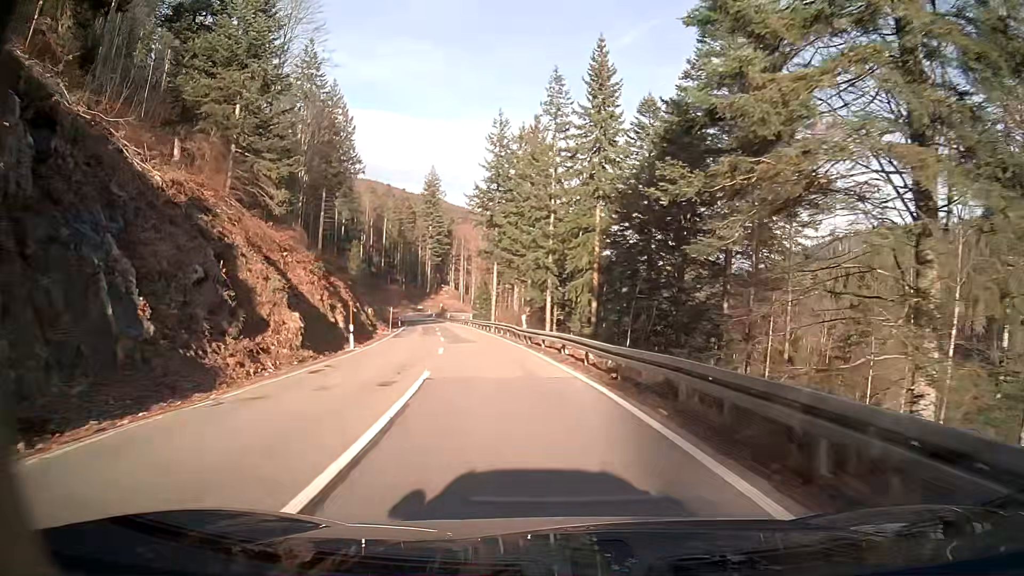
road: secondary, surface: asphalt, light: Day
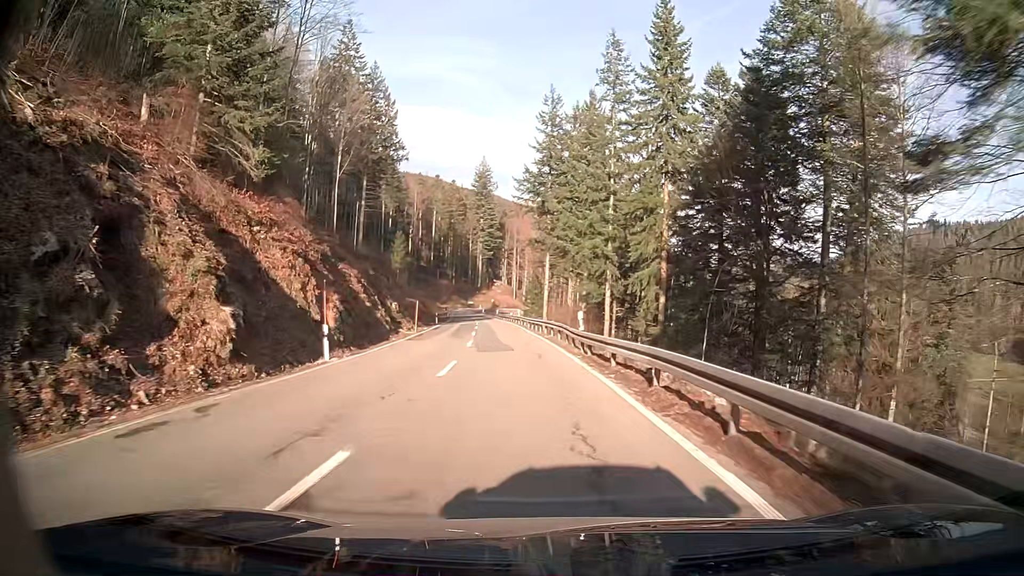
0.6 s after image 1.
(-0.3, +9.8) m; -3°
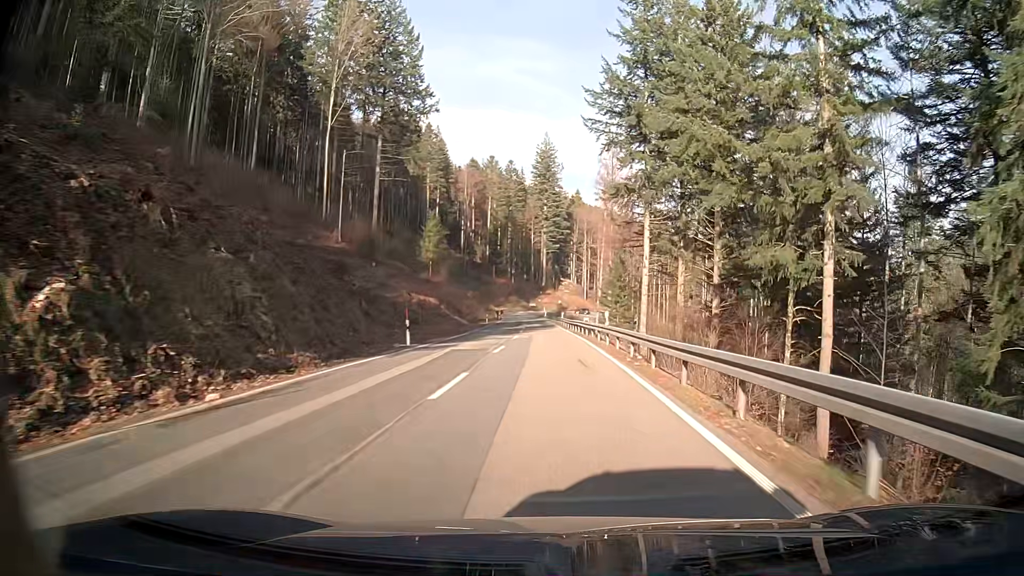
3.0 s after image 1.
(-2.4, +40.0) m; -6°
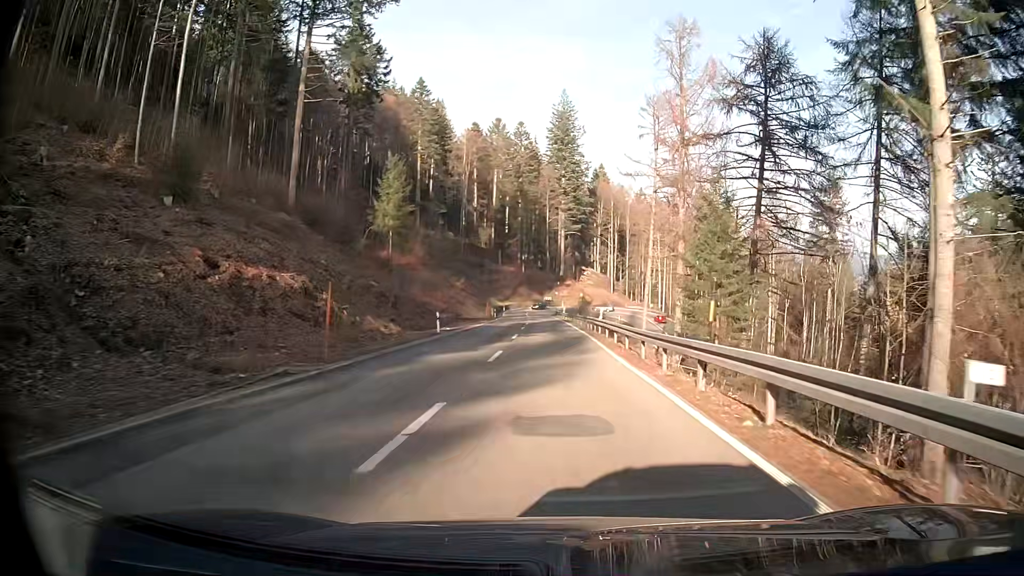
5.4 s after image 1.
(-0.1, +41.0) m; -1°
(0, +10) (0, +20) (0, +30) (0, +40) (0, +50) (-1, +60) (-1, +70) (-2, +80) (-2, +90) (-2, +100) m
